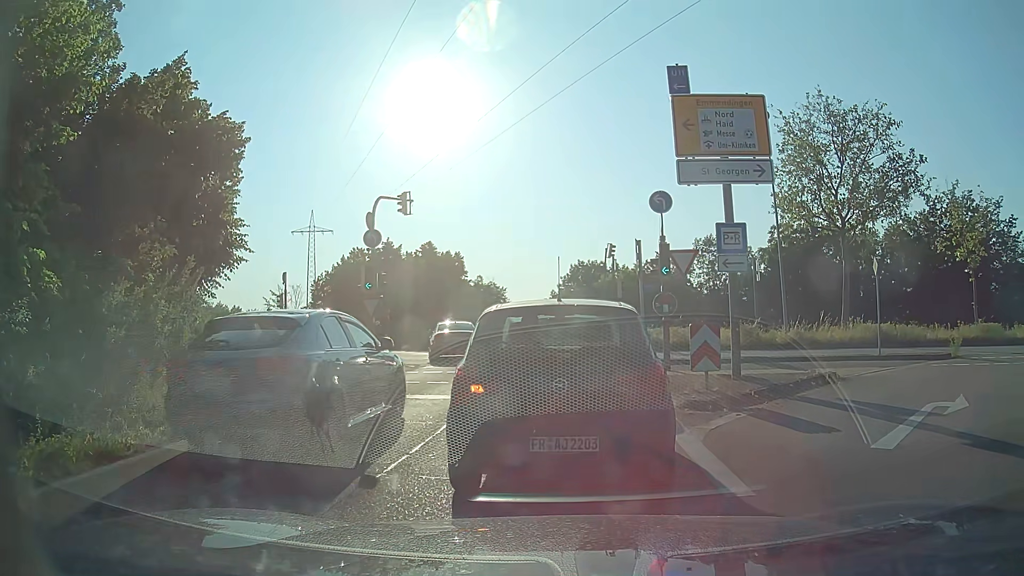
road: trunk_link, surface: asphalt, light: Day
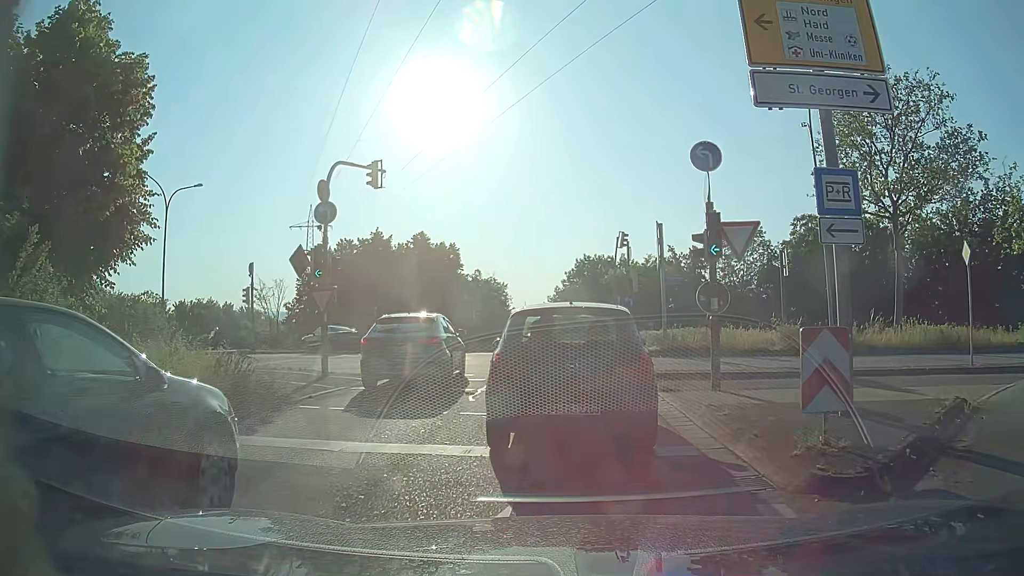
(-0.1, +5.2) m; -2°
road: primary_link
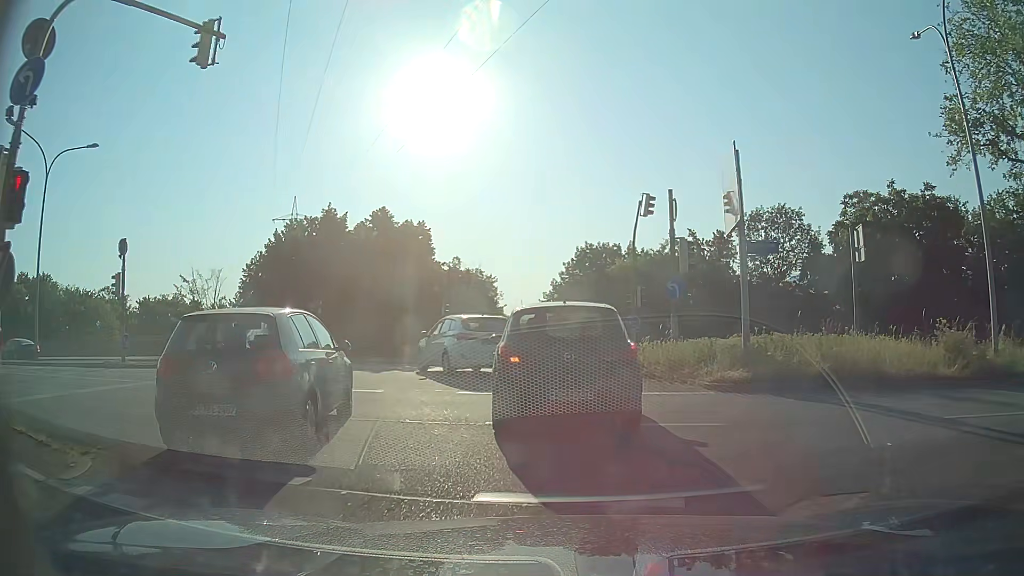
(+0.1, +11.1) m; +1°
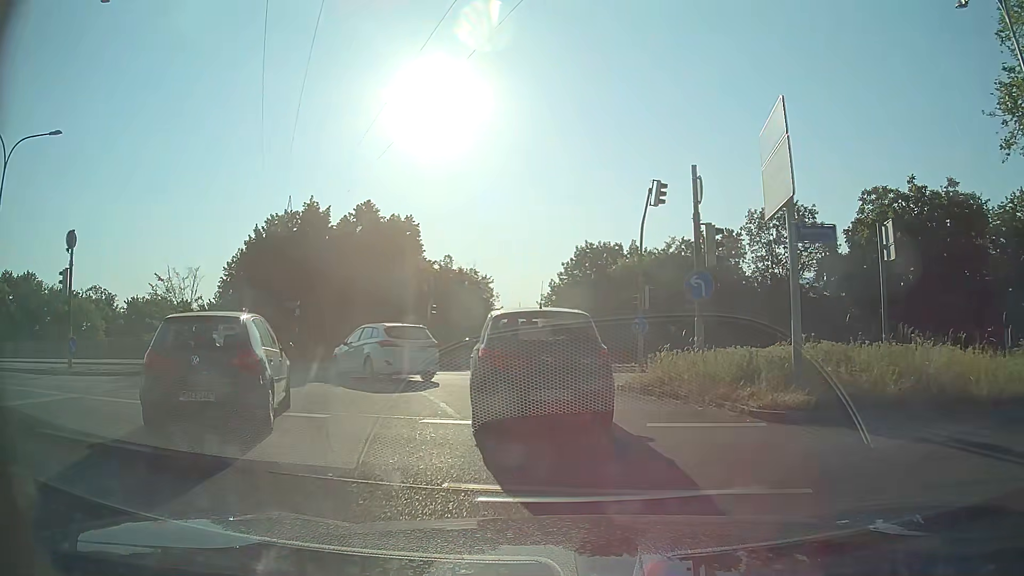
(0.0, +3.1) m; +1°
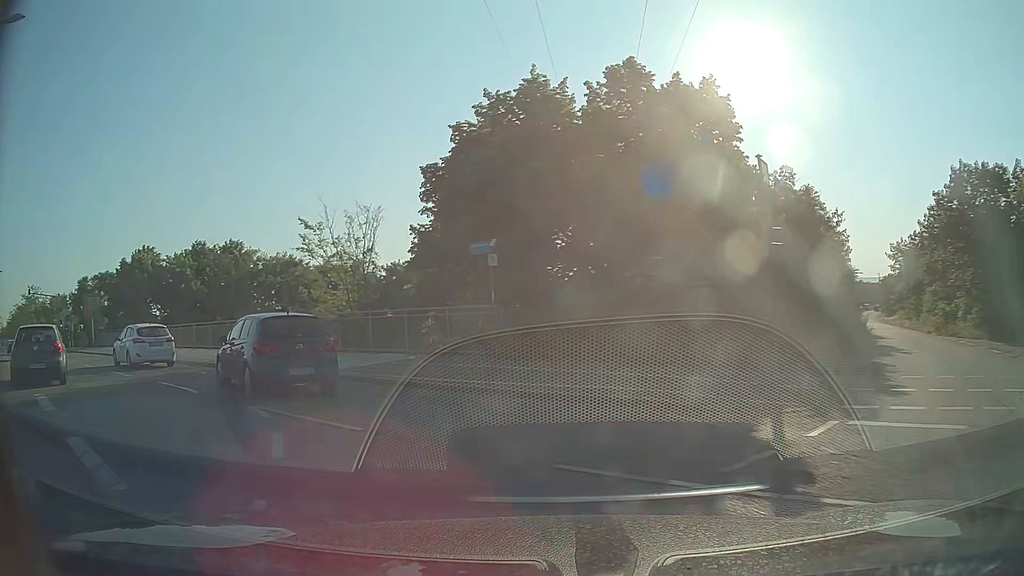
(-3.0, +17.7) m; -29°
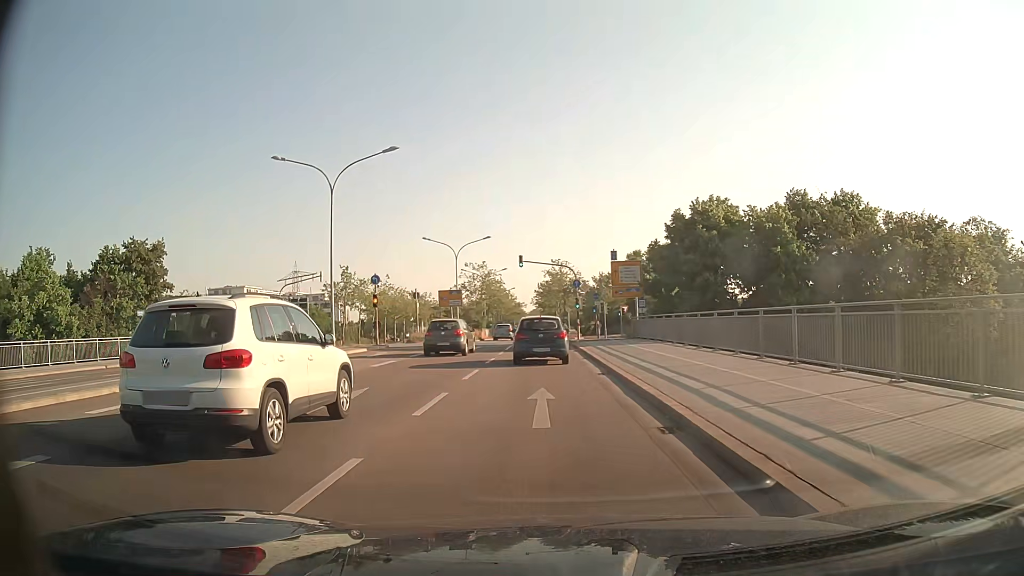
(-11.7, +19.4) m; -50°
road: primary
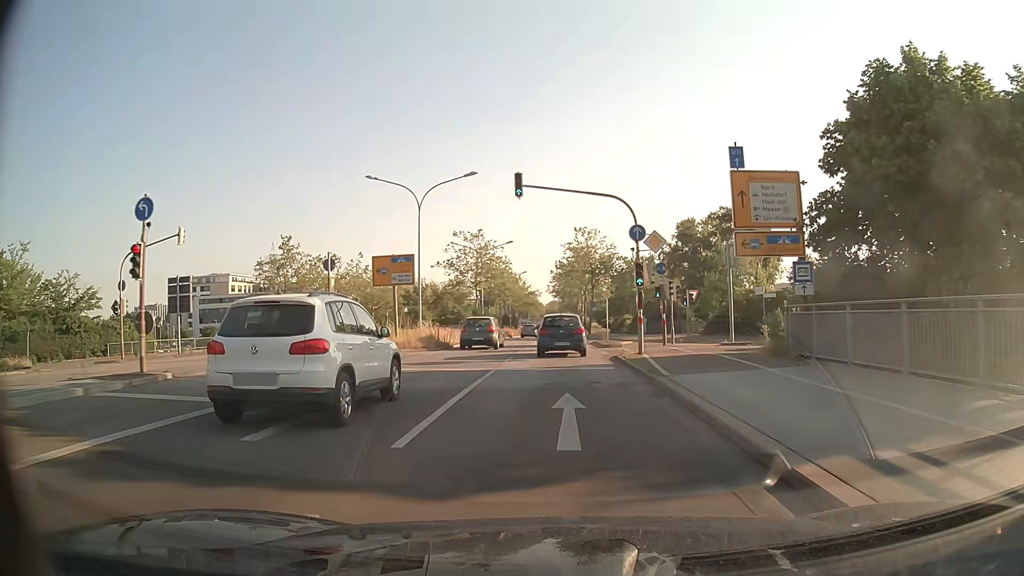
(-0.7, +26.7) m; -1°
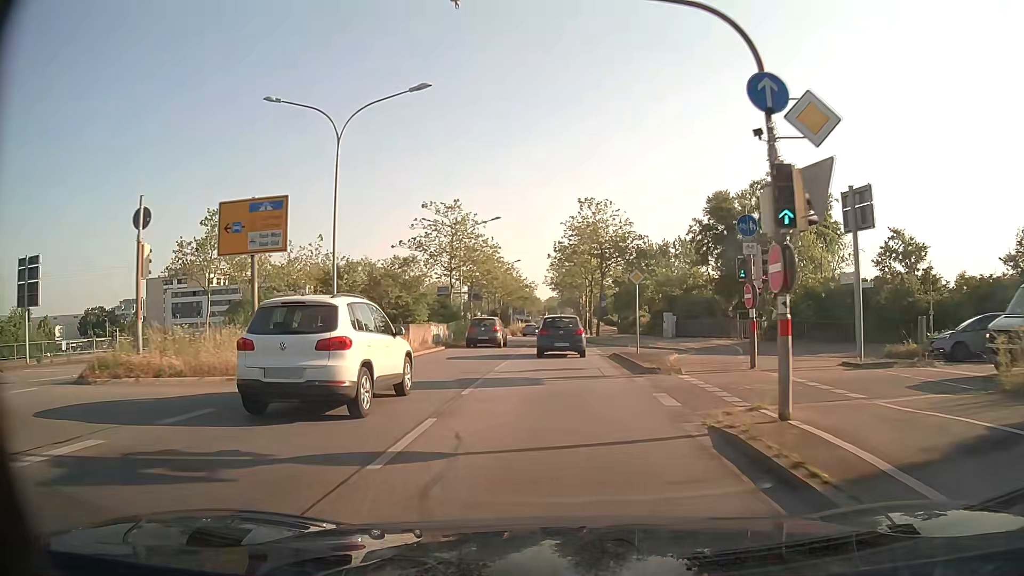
(0.0, +15.0) m; 0°
(0, +10) (0, +20) (0, +30) (0, +40) (0, +50) (0, +60) (0, +70) (+1, +80) (+1, +90) (+1, +100) m
